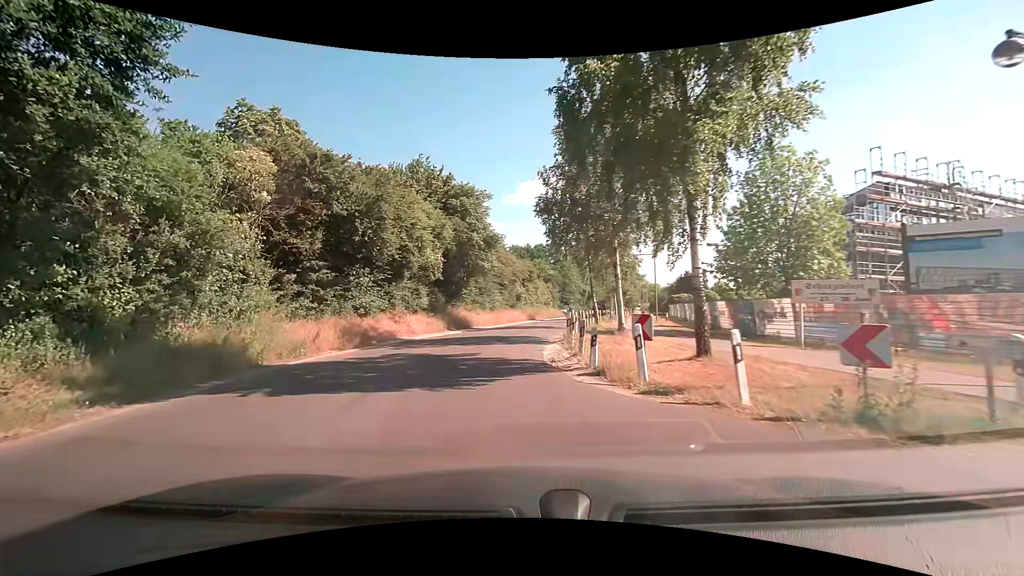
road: tertiary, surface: asphalt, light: Day
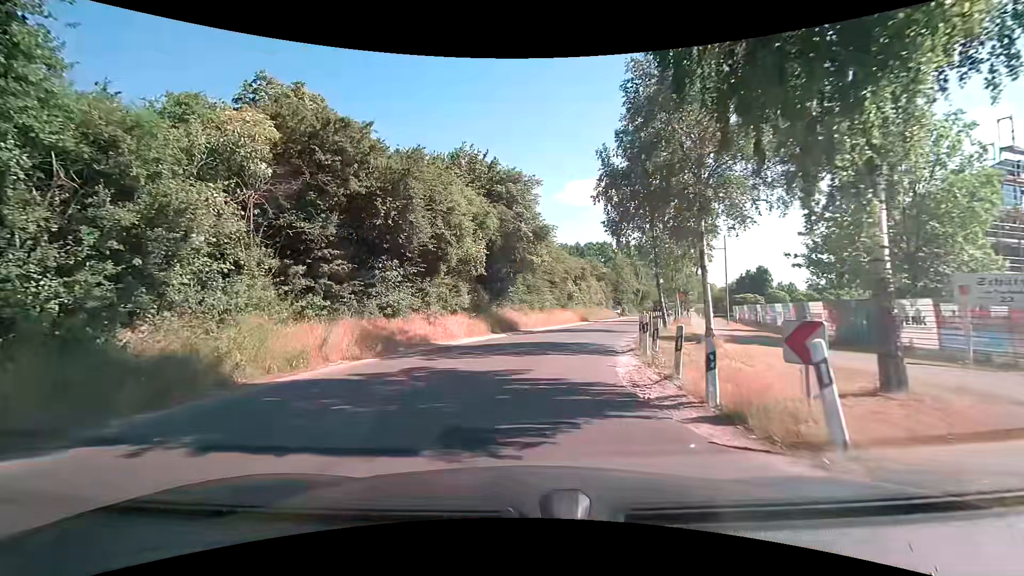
(-0.3, +3.7) m; -6°
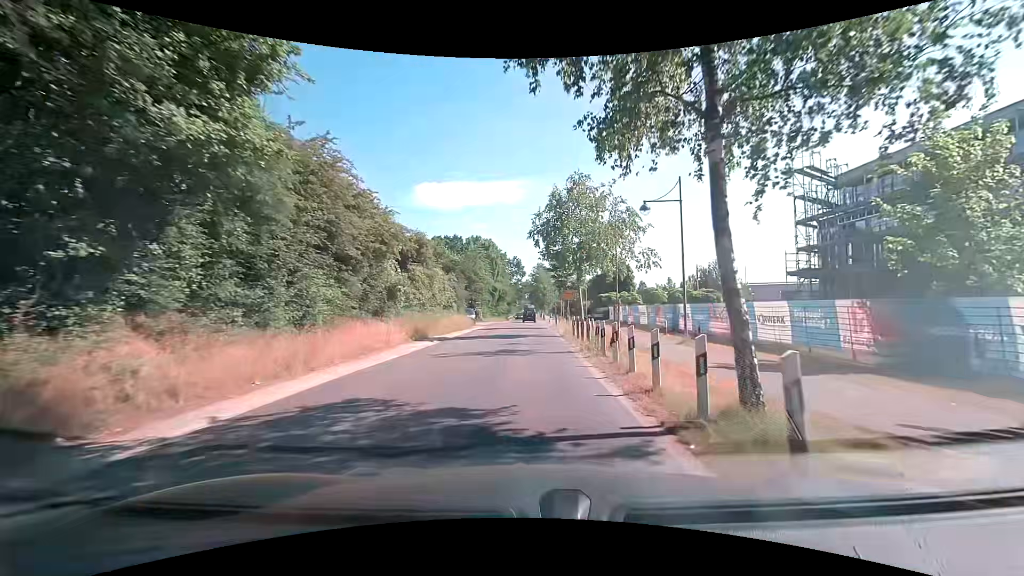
(+2.5, +21.7) m; +17°
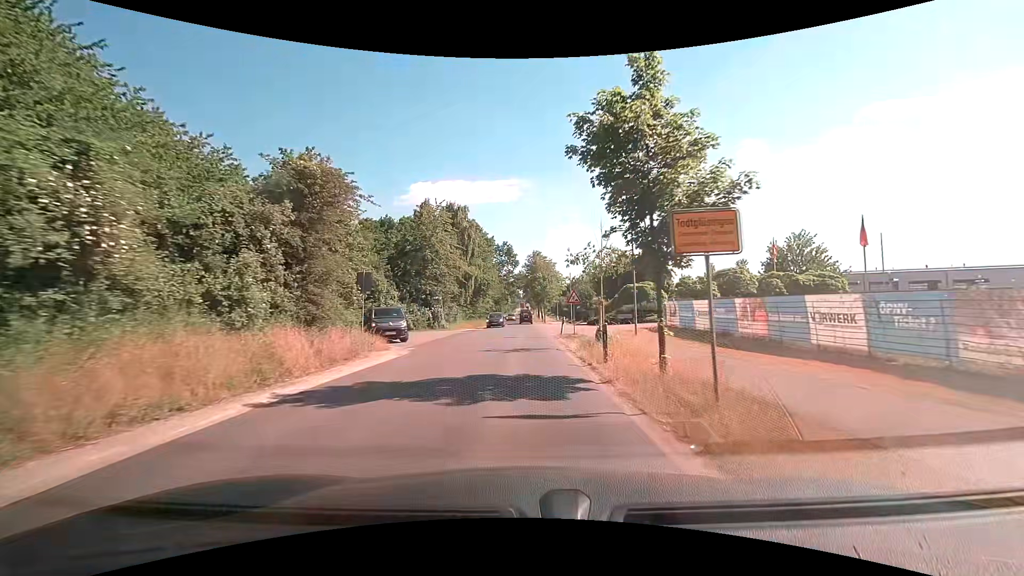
(+0.3, +29.4) m; 0°
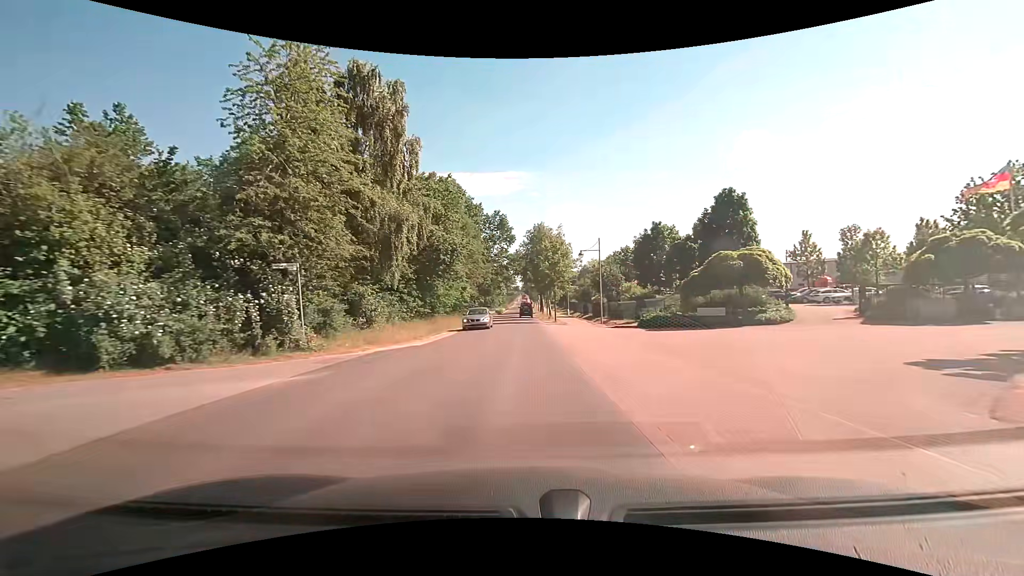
(0.0, +28.4) m; 0°
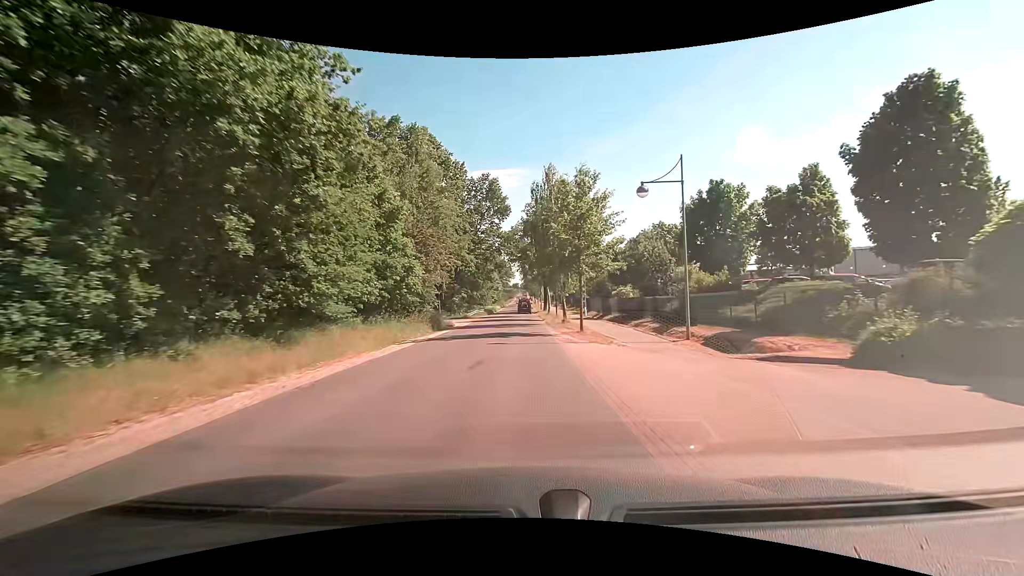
(+0.1, +22.4) m; 0°
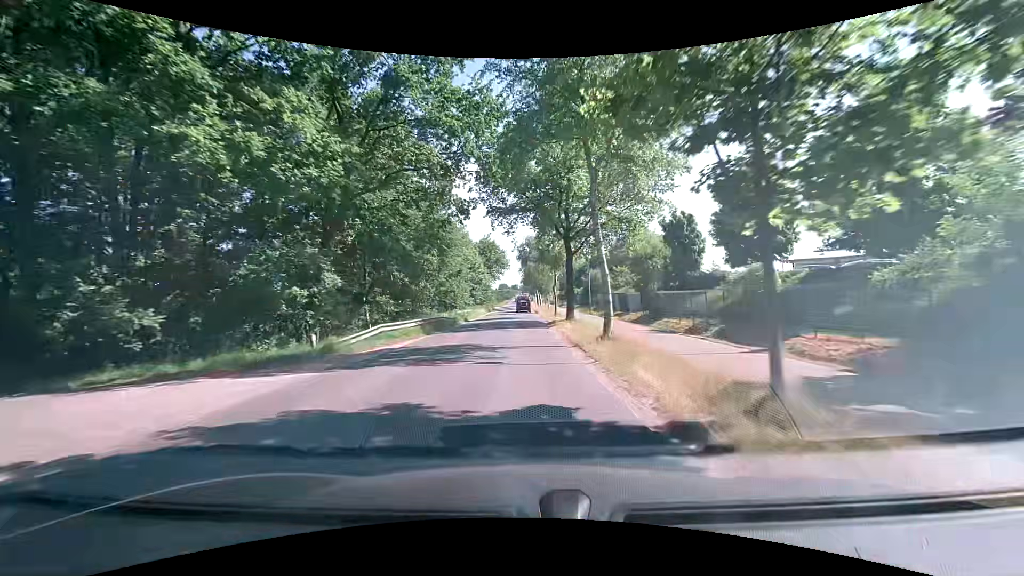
(-0.2, +39.8) m; 0°
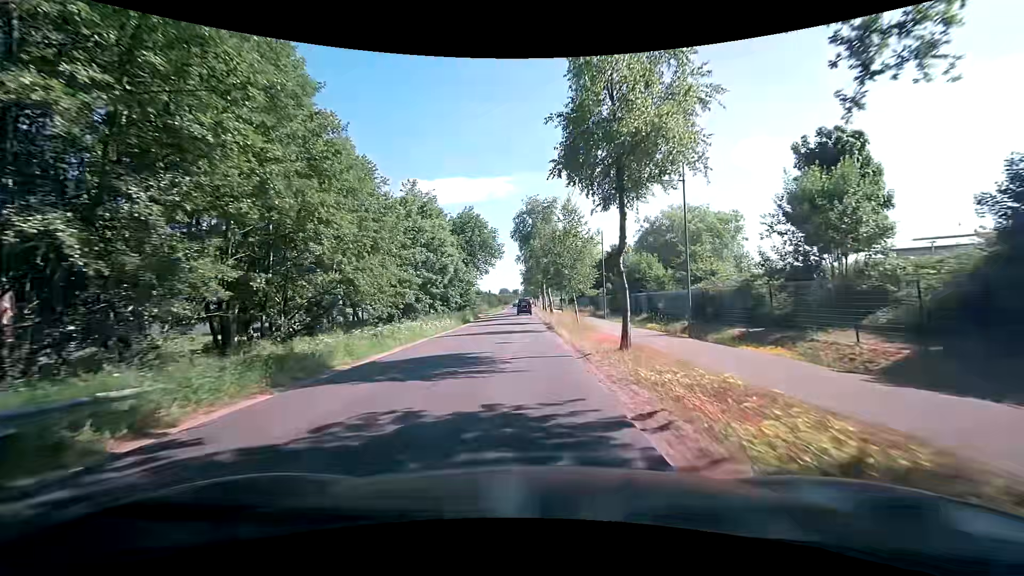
(-0.2, +29.8) m; 0°
(0, +10) (0, +20) (0, +30) (0, +40) (0, +50) (0, +60) (0, +70) (0, +80) (0, +90) (0, +100) m
